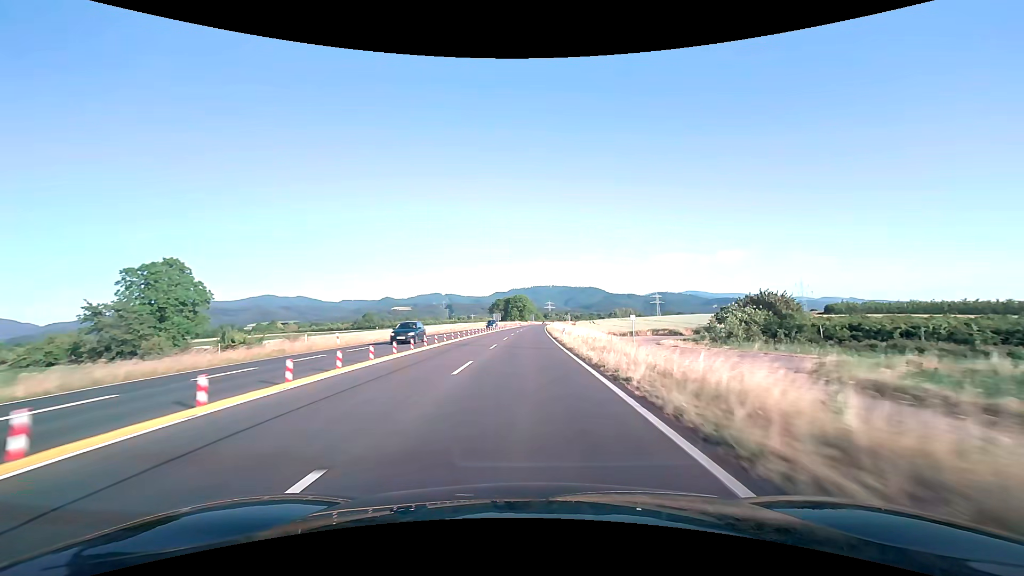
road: trunk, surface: asphalt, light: Day
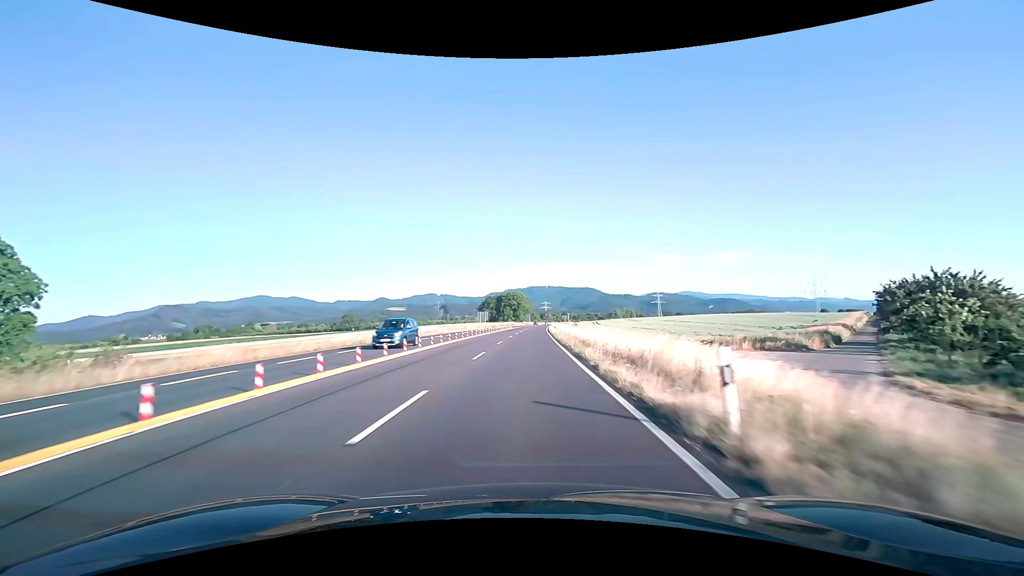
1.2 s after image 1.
(+0.1, +31.0) m; 0°
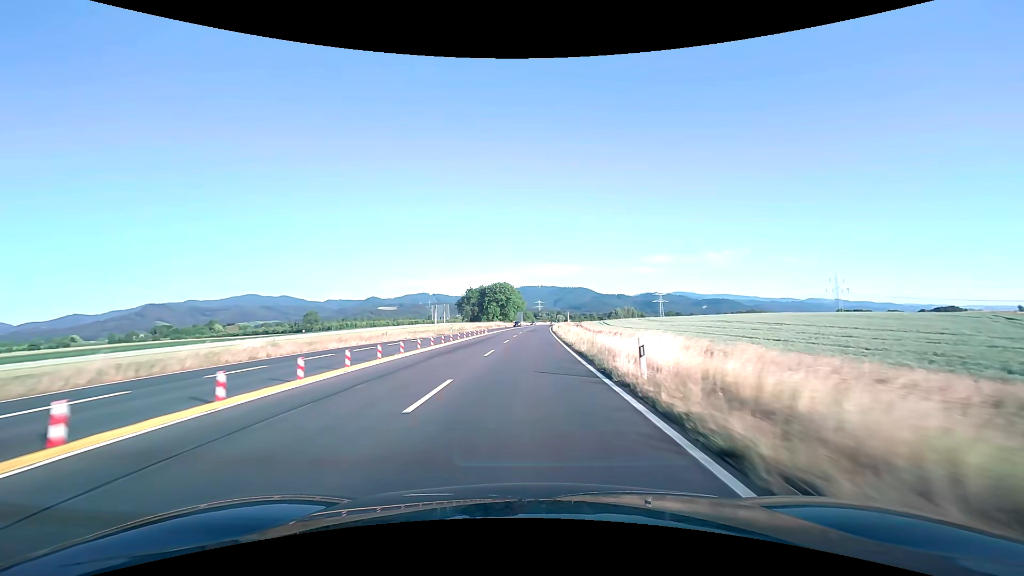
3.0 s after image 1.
(+0.3, +46.3) m; +1°
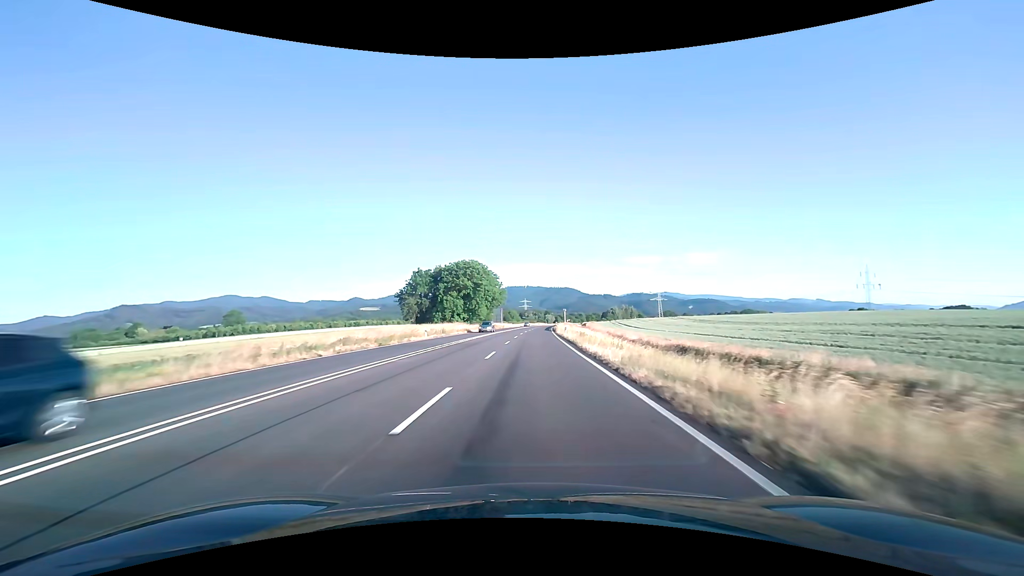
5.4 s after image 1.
(+0.8, +61.5) m; +2°
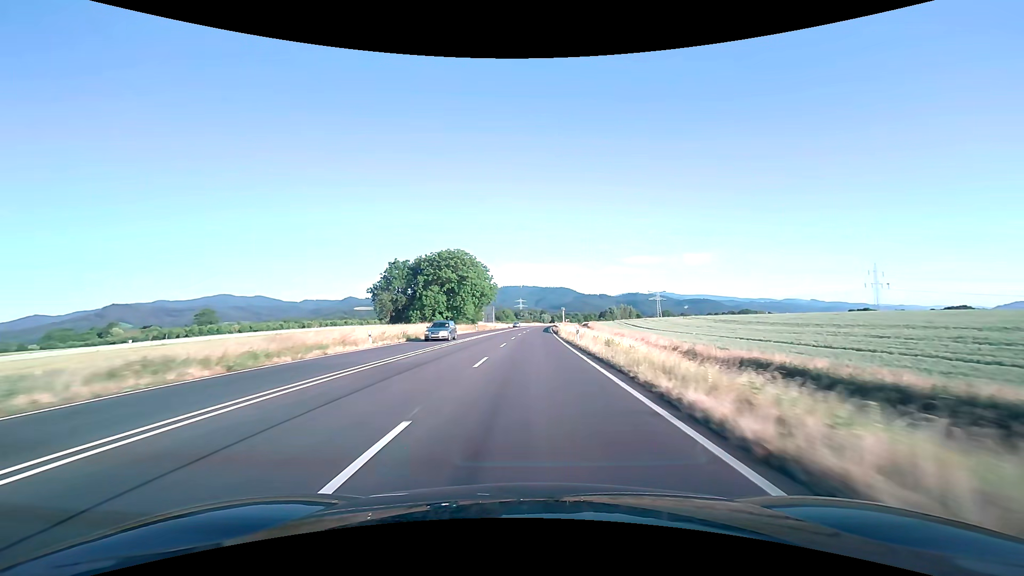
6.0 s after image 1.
(+0.1, +15.3) m; +1°
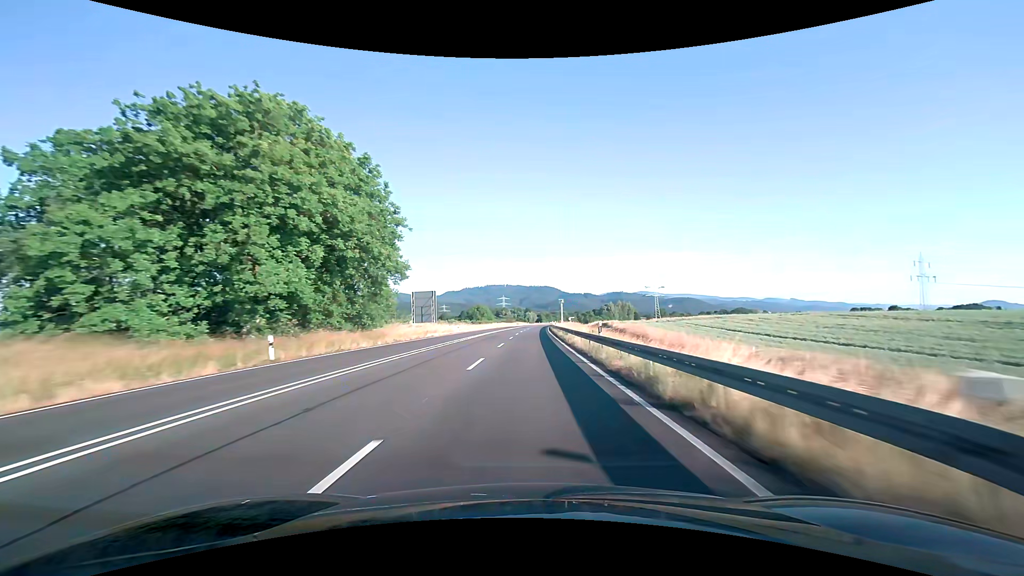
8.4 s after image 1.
(+1.1, +61.2) m; +2°
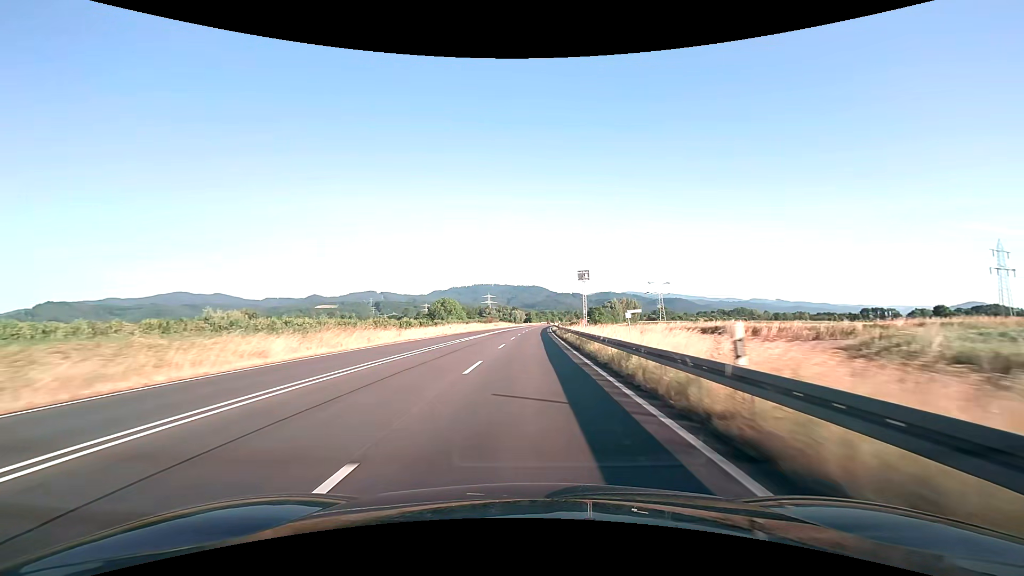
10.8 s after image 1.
(+0.7, +61.0) m; +1°
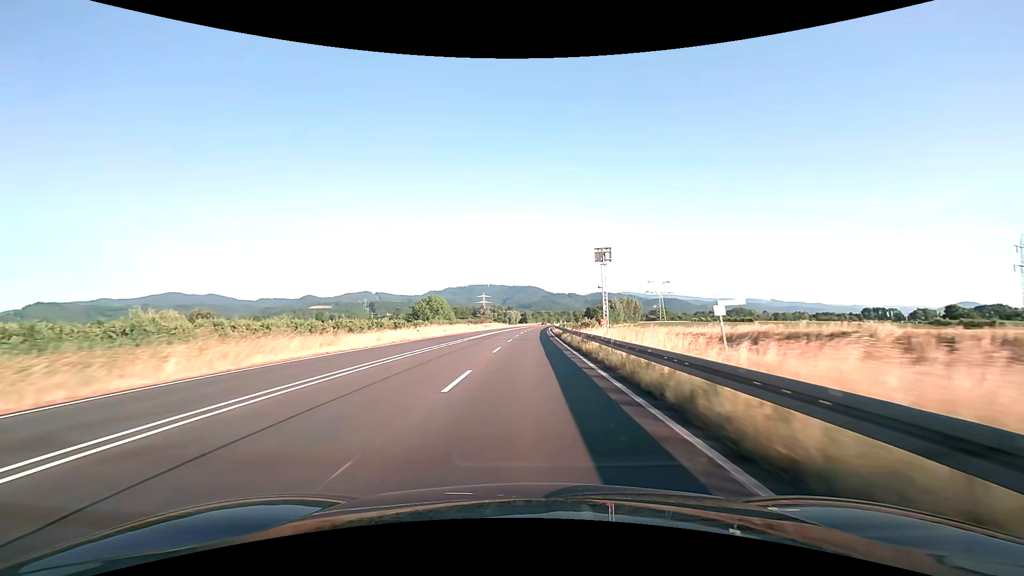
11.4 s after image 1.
(+0.1, +15.3) m; 0°
(0, +10) (0, +20) (0, +30) (0, +40) (+1, +50) (+1, +60) (+1, +70) (+2, +80) (+2, +90) (+2, +100) m
